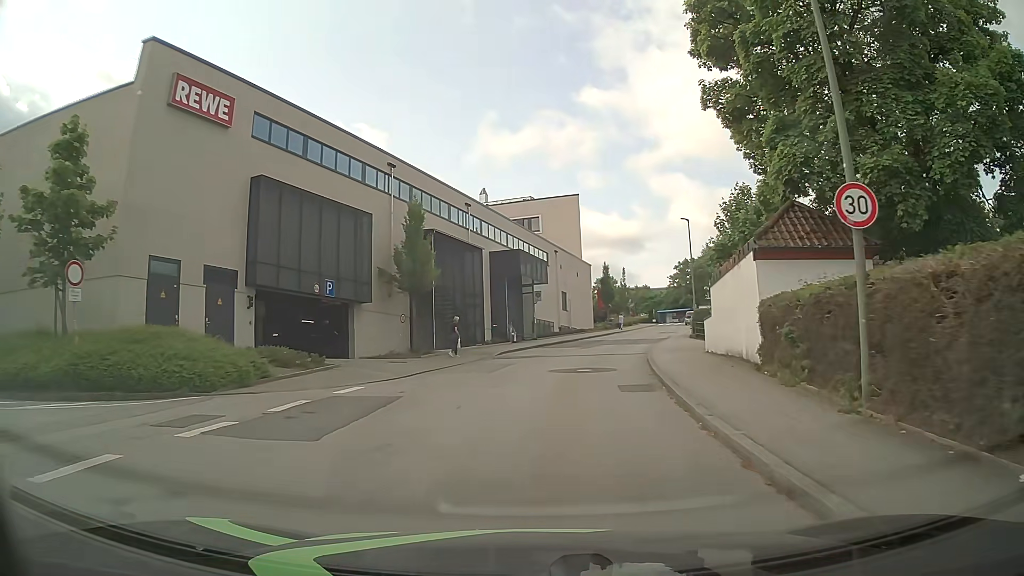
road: unclassified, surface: asphalt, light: Day
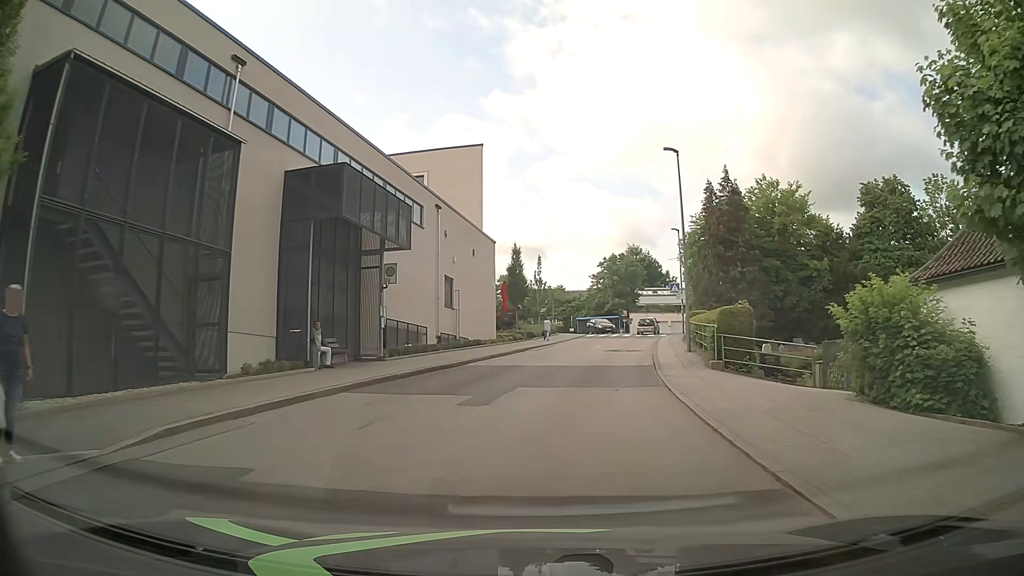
(+1.4, +22.6) m; +8°
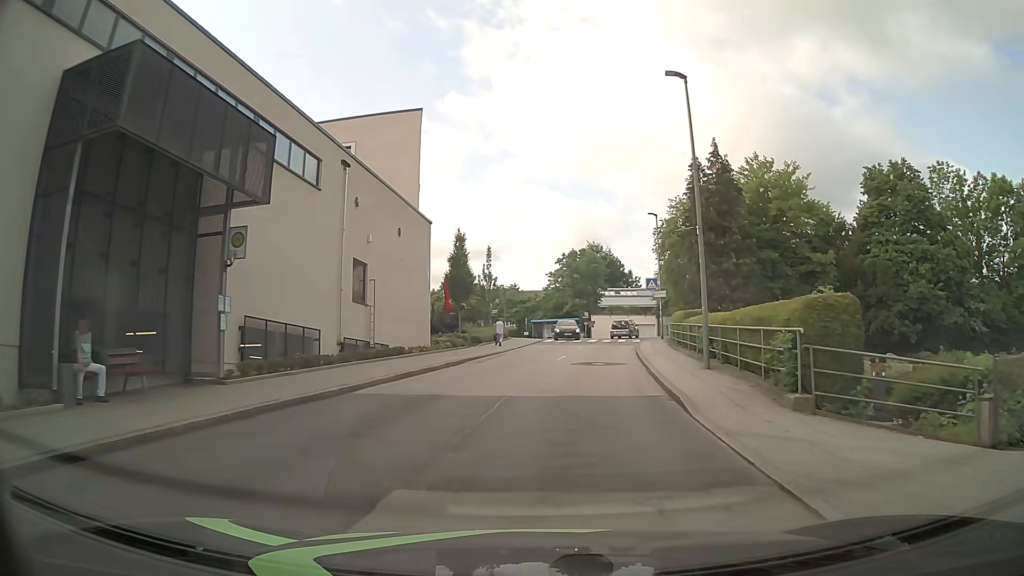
(+0.5, +9.1) m; +3°
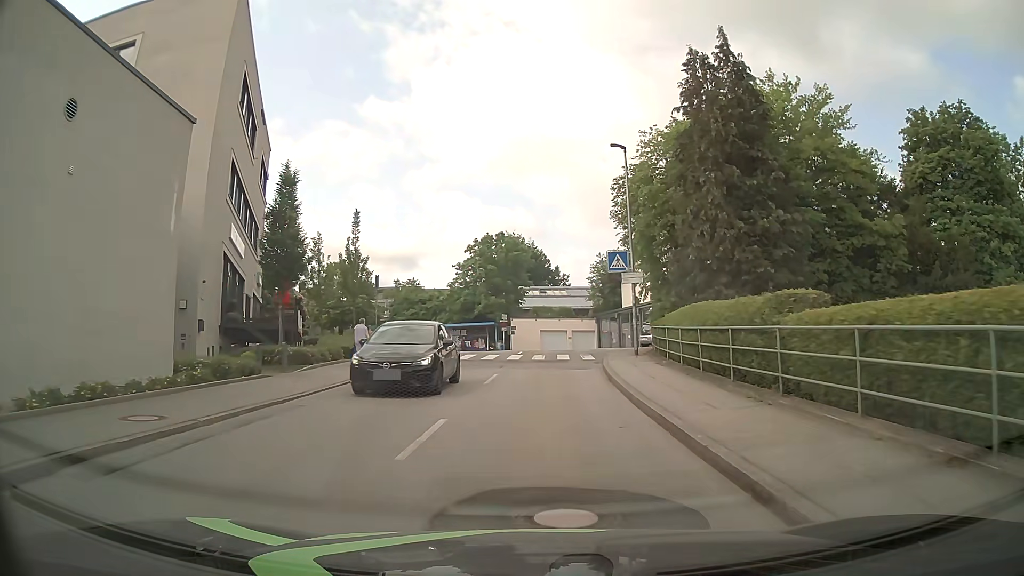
(+1.3, +18.3) m; +8°
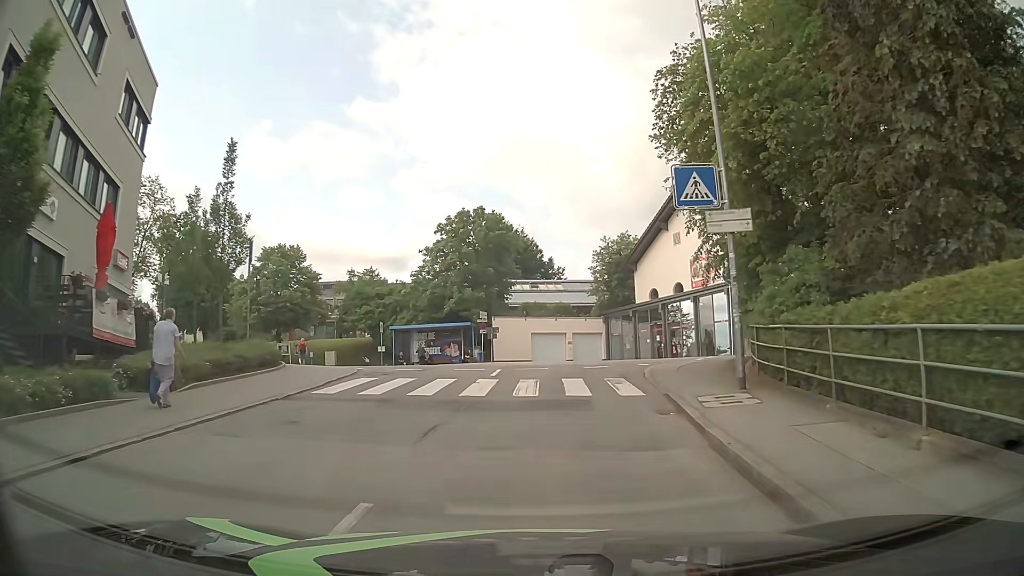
(0.0, +13.8) m; 0°
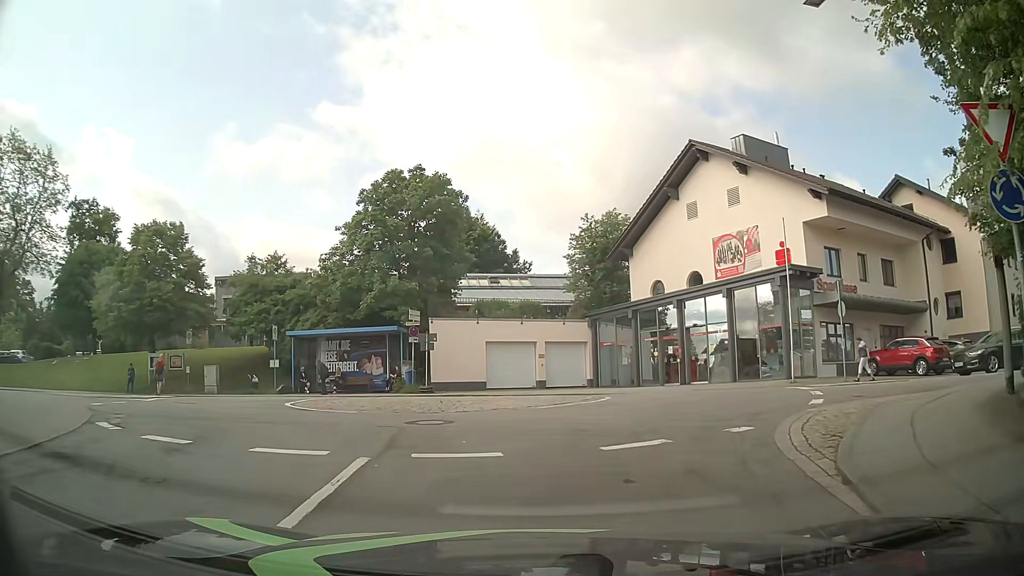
(+0.4, +13.2) m; +3°
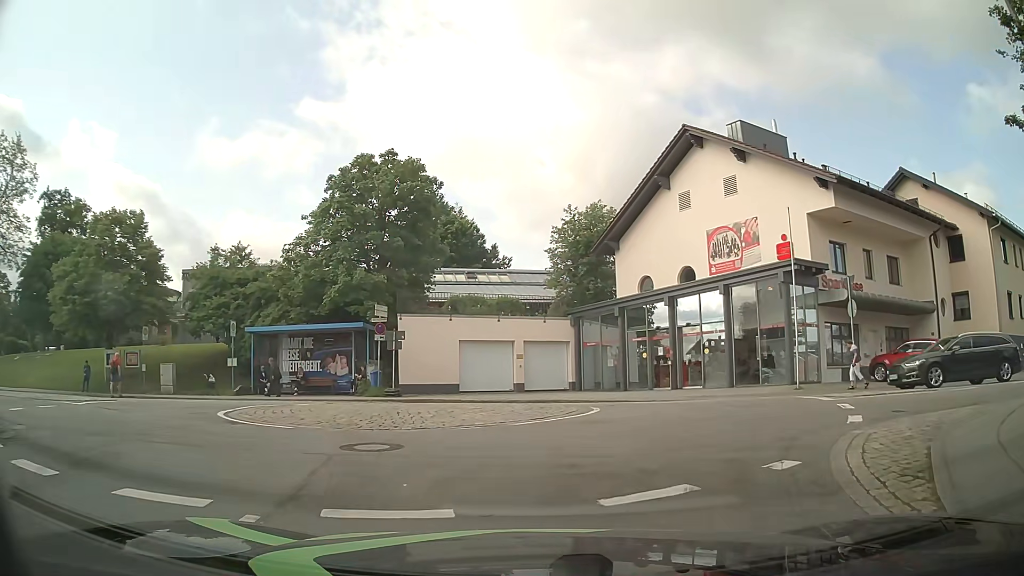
(+0.1, +2.5) m; +2°
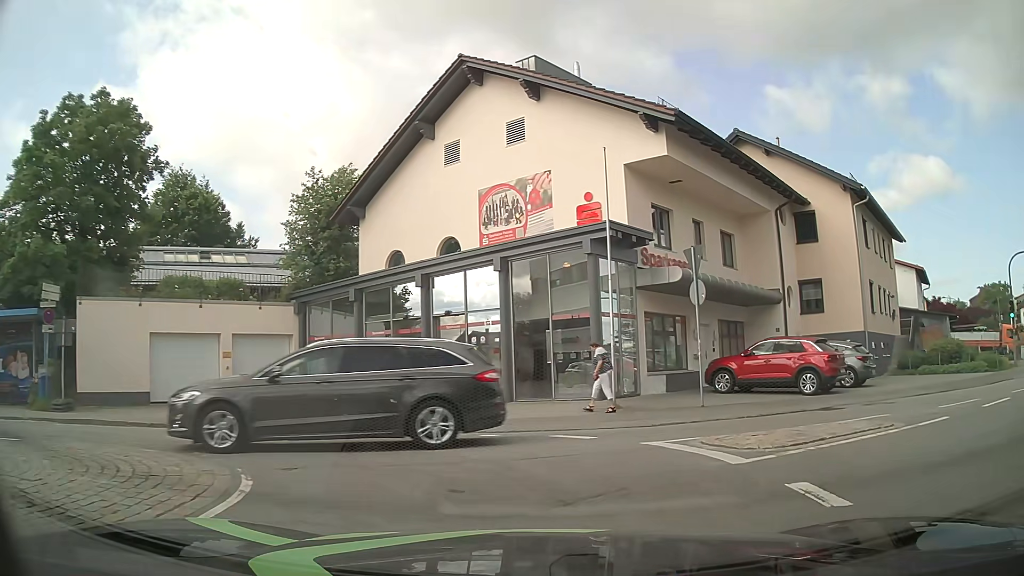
(+1.1, +7.3) m; +20°
